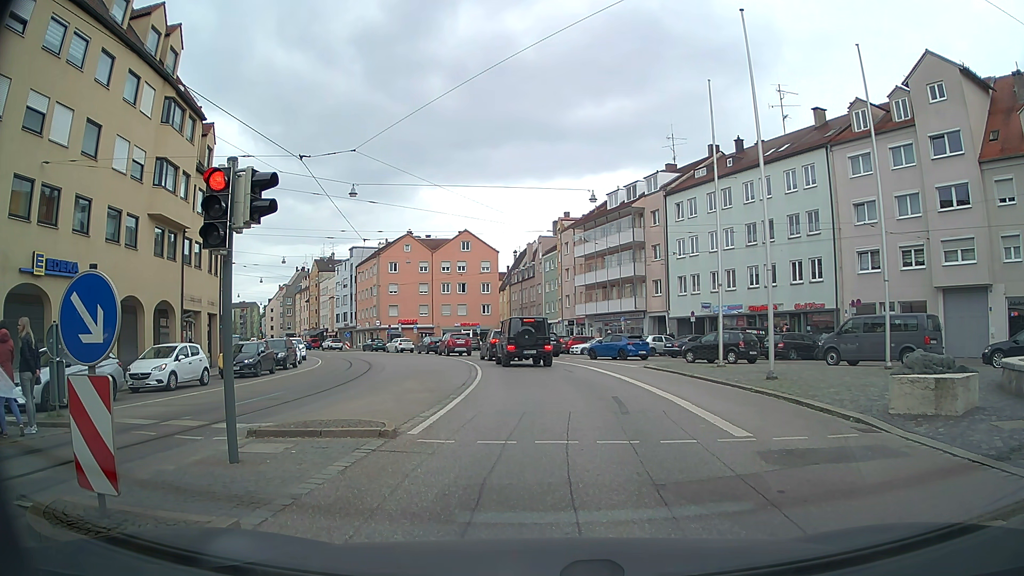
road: tertiary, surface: asphalt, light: Day
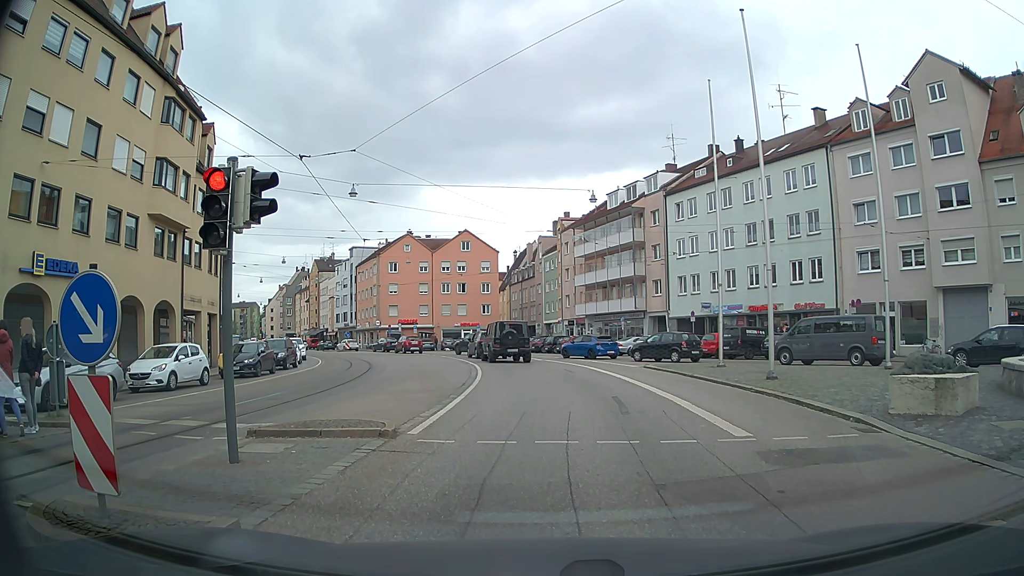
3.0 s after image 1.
(0.0, 0.0) m; 0°
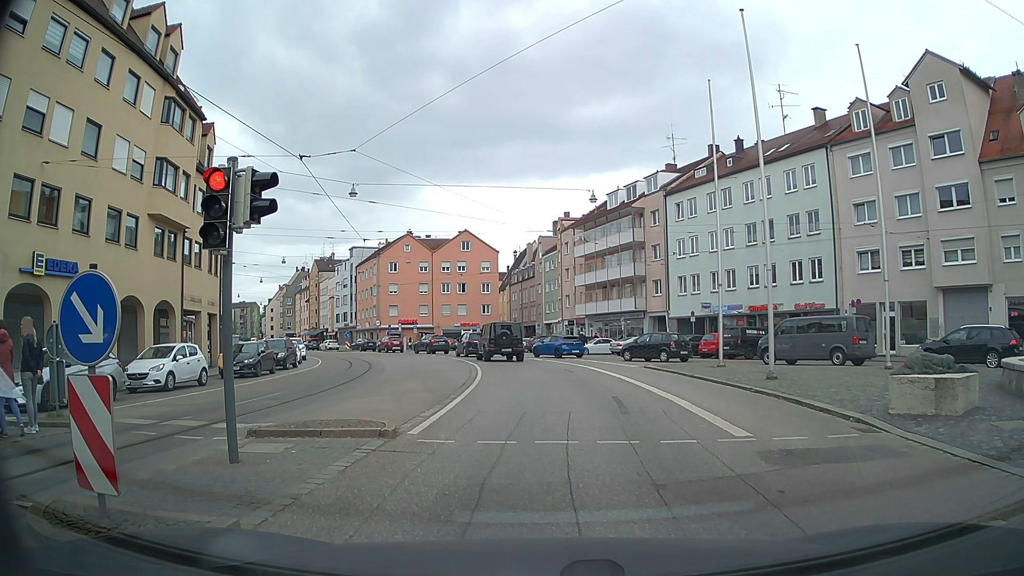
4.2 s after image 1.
(0.0, 0.0) m; 0°
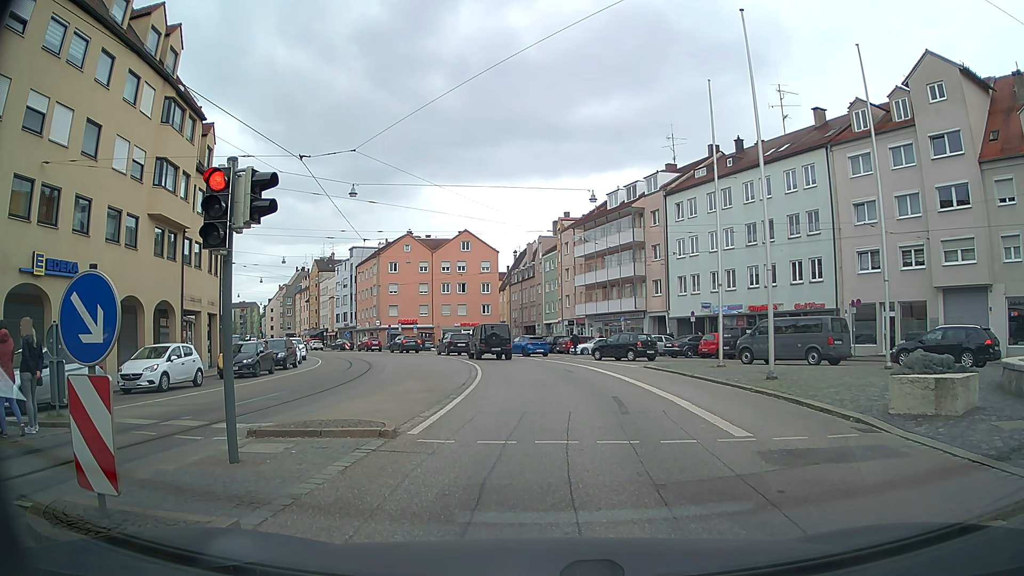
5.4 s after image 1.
(0.0, 0.0) m; 0°
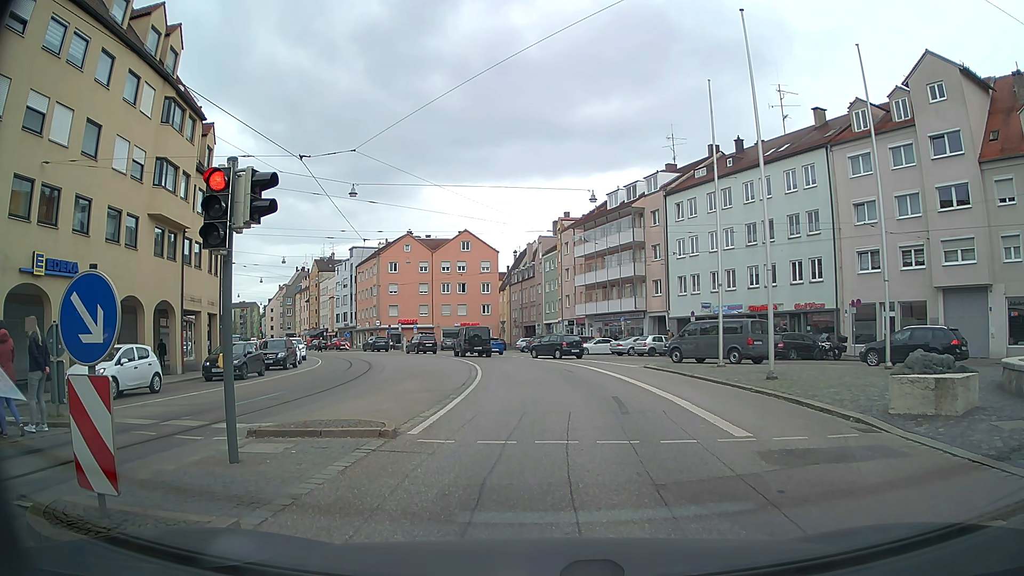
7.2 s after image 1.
(0.0, 0.0) m; 0°
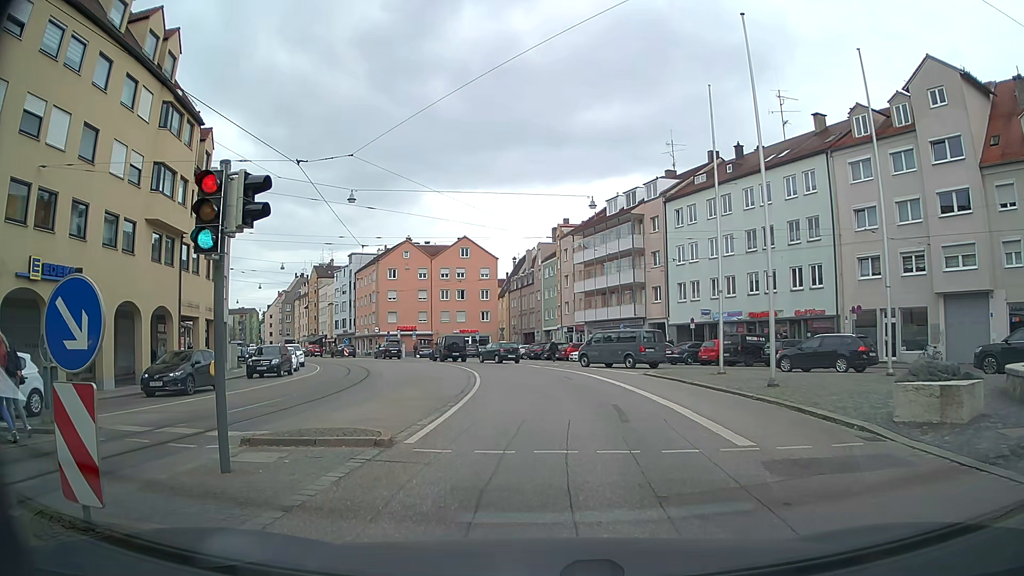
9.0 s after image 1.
(0.0, +0.2) m; 0°
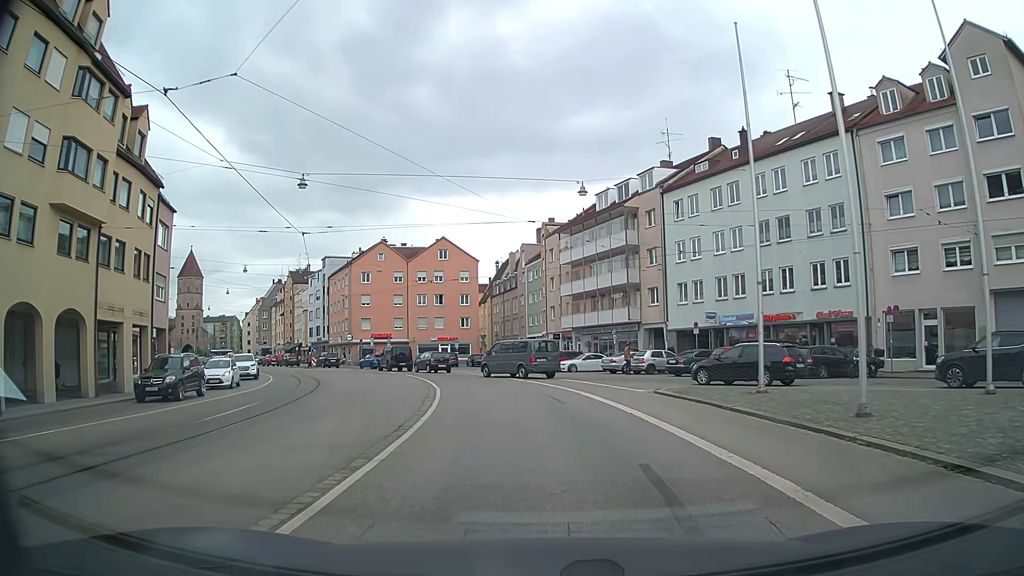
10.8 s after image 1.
(+0.1, +6.6) m; +2°
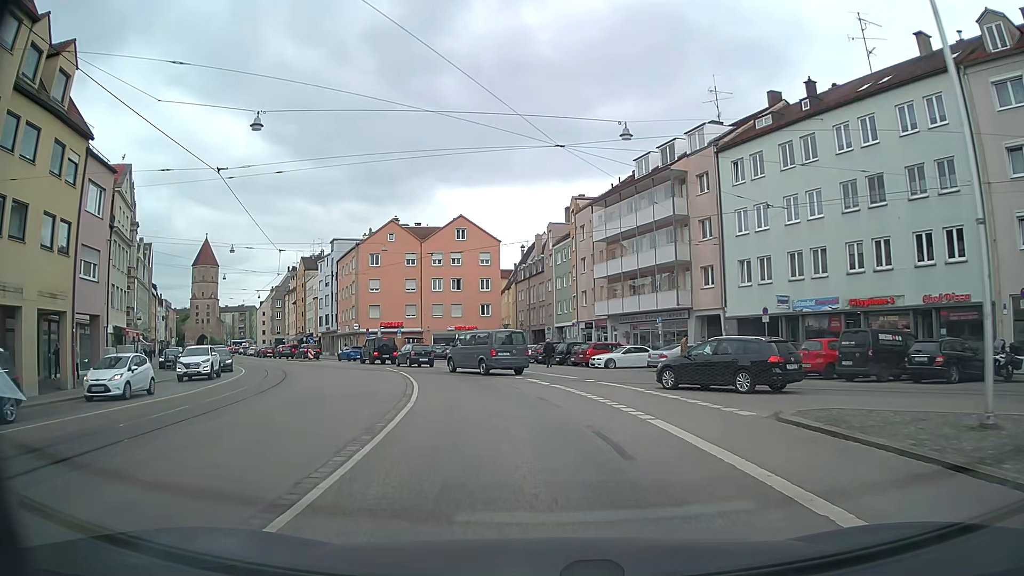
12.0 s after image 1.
(-0.1, +9.3) m; -2°
